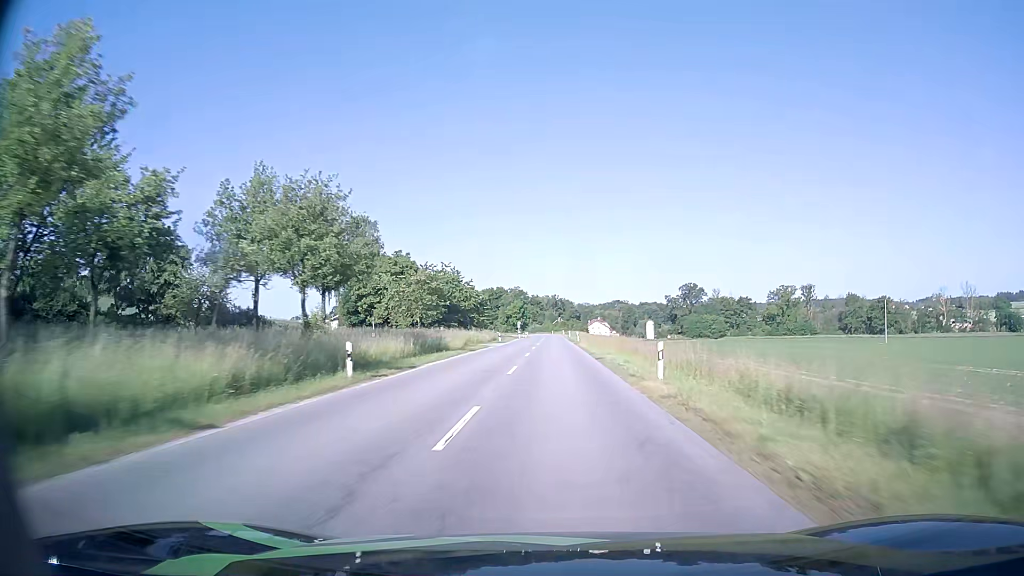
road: secondary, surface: asphalt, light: Day
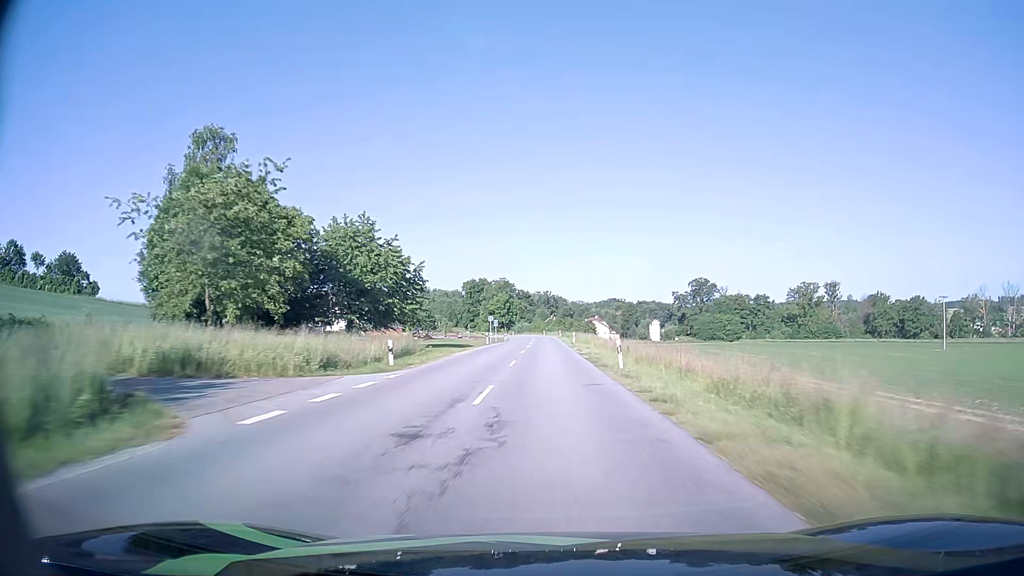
(0.0, +43.7) m; +1°
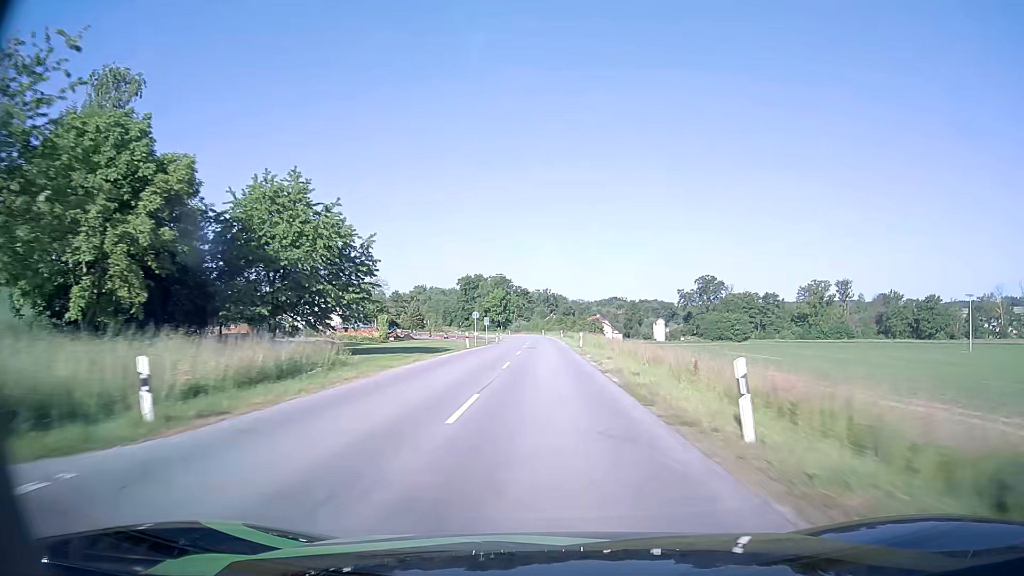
(0.0, +14.5) m; 0°
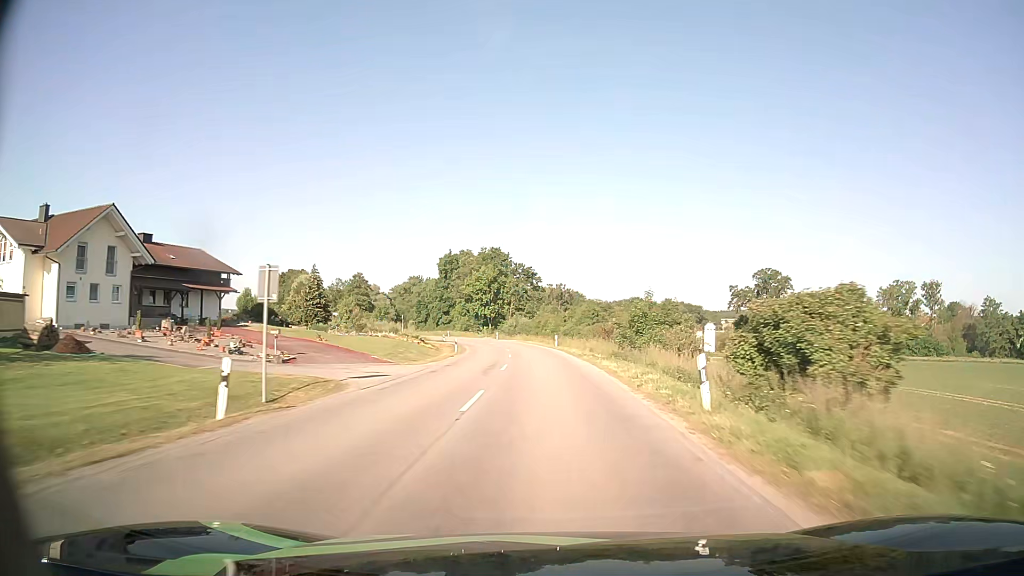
(-0.8, +70.0) m; -1°
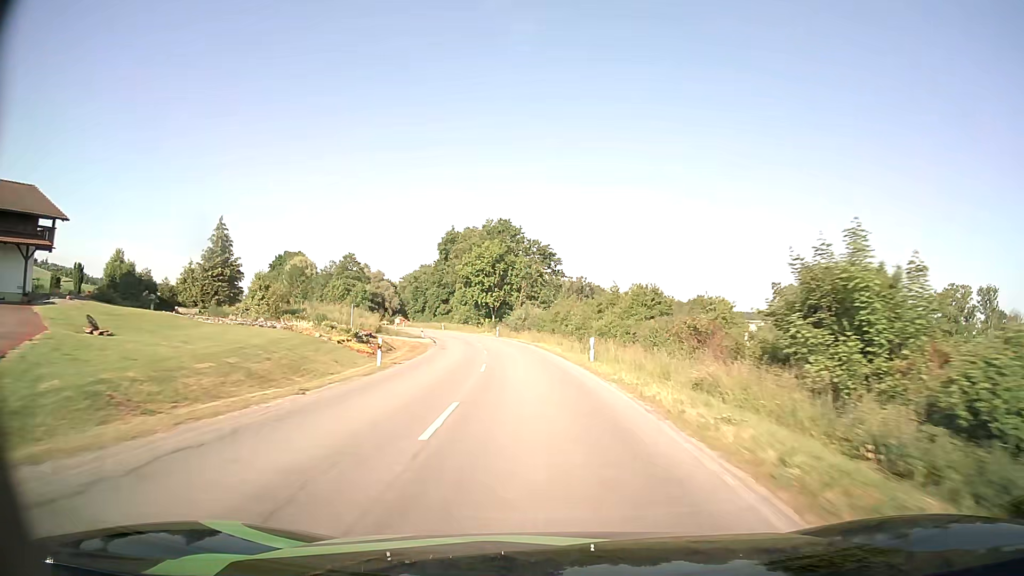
(-0.2, +27.5) m; -1°
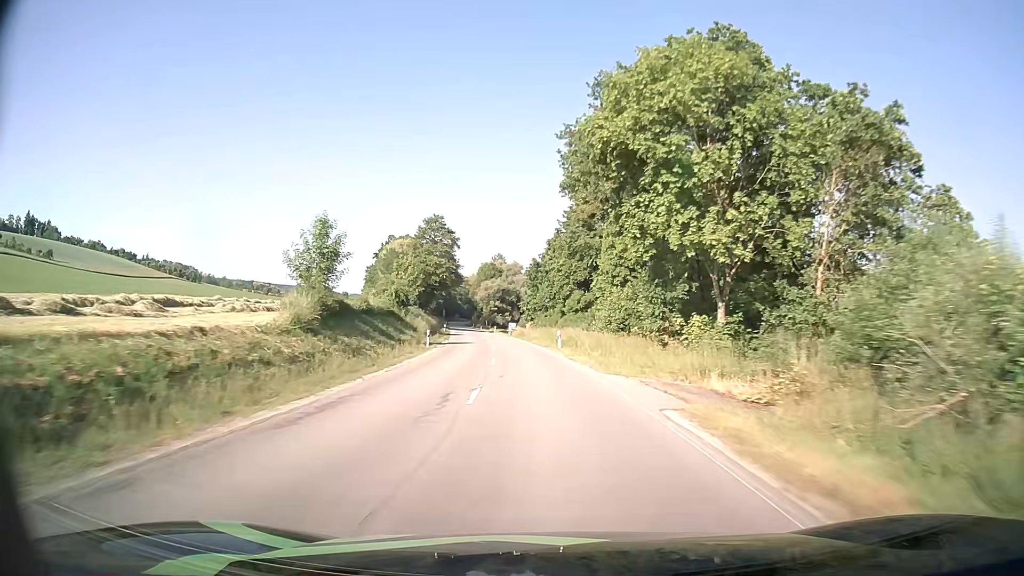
(-7.4, +68.4) m; -14°
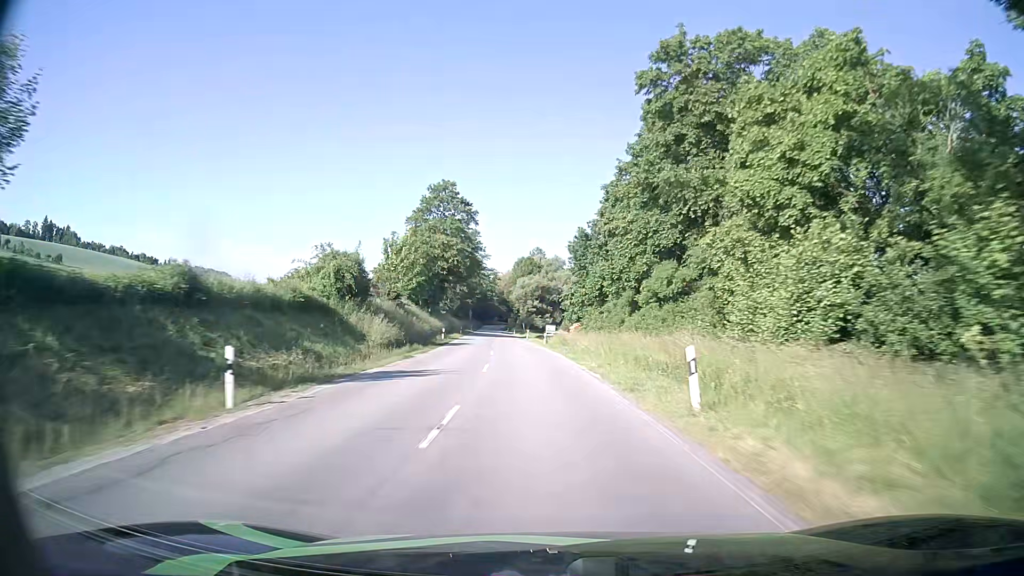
(-1.0, +28.6) m; -4°
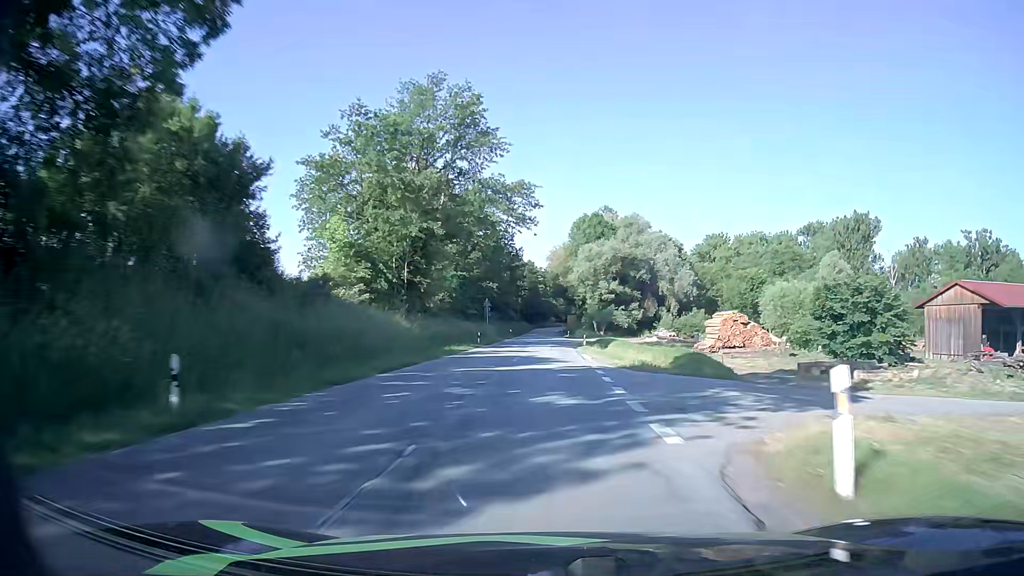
(-4.5, +73.2) m; -5°
(0, +10) (0, +20) (0, +30) (0, +40) (0, +50) (0, +60) (0, +70) (0, +80) (0, +90) (0, +100) m
